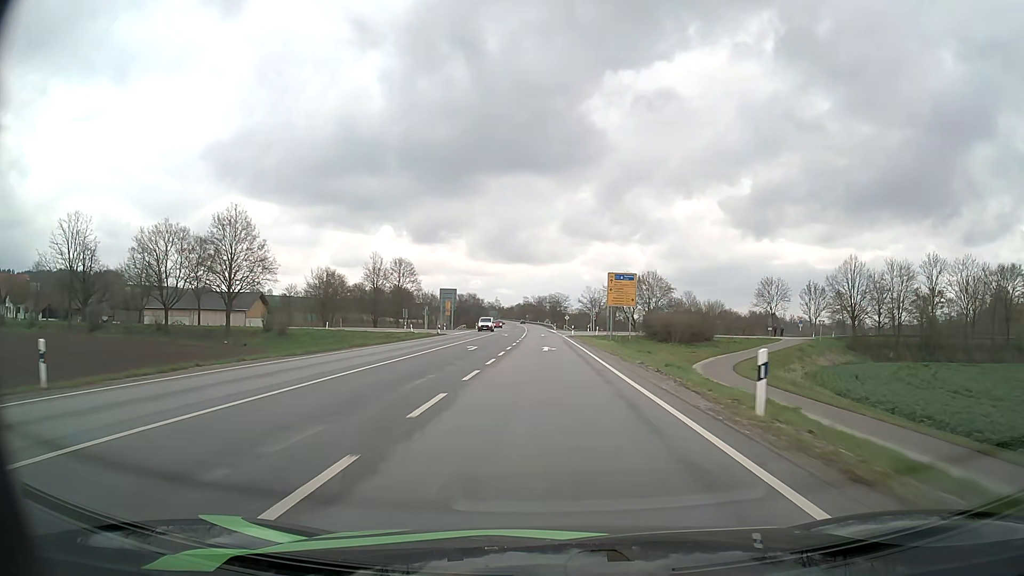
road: primary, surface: asphalt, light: Day
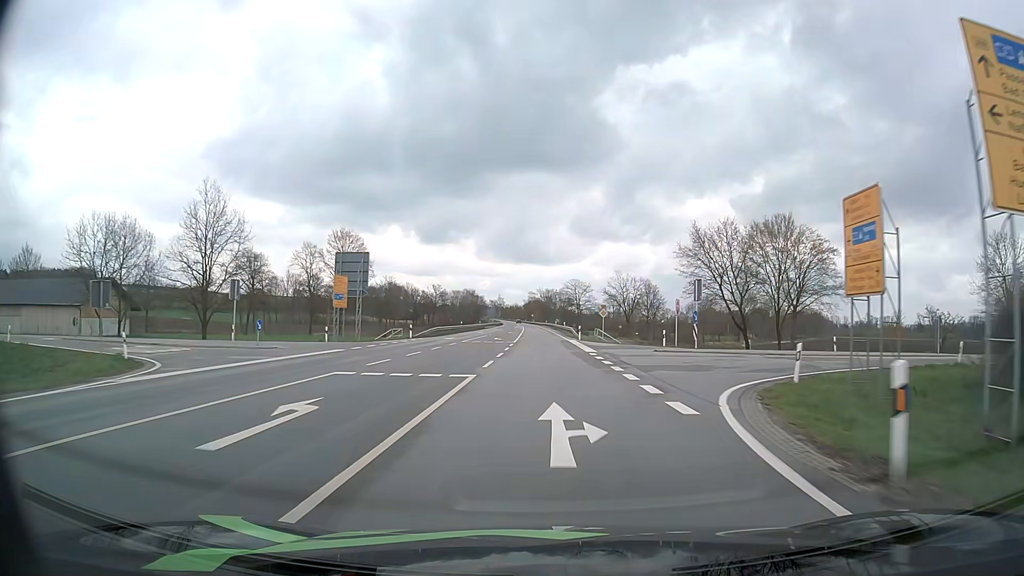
(-0.5, +61.3) m; -1°
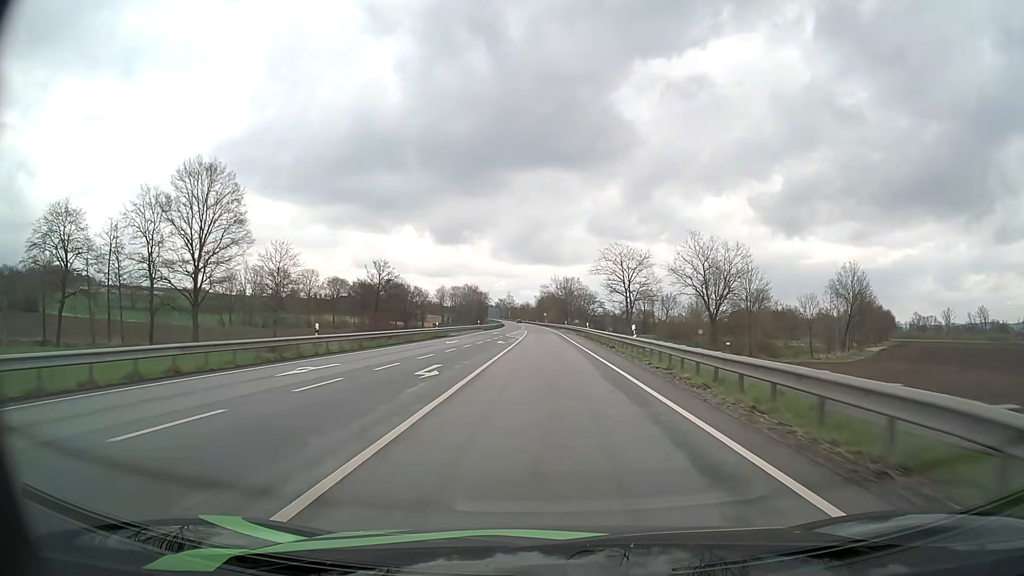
(-0.7, +61.6) m; -1°
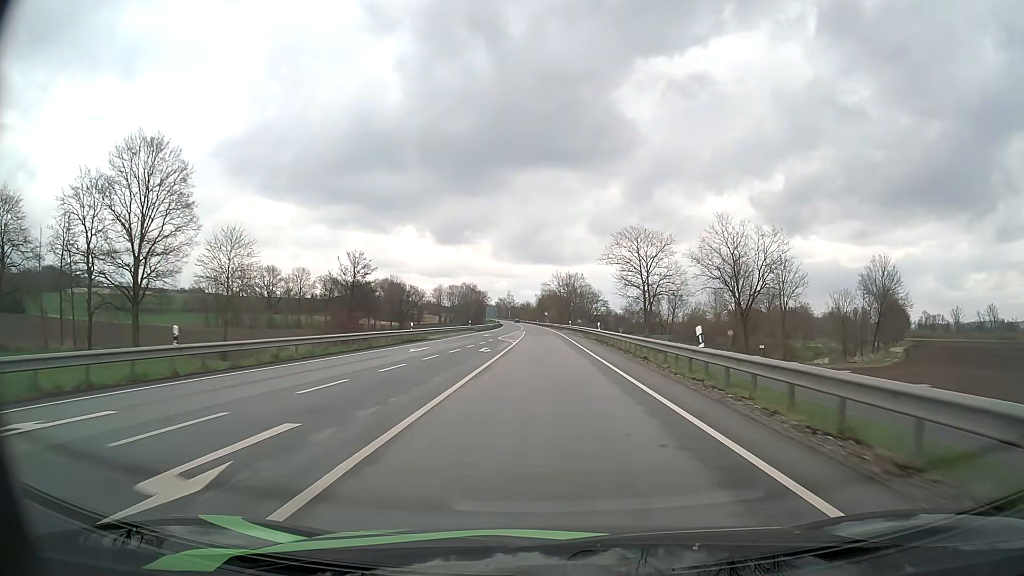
(0.0, +12.3) m; 0°
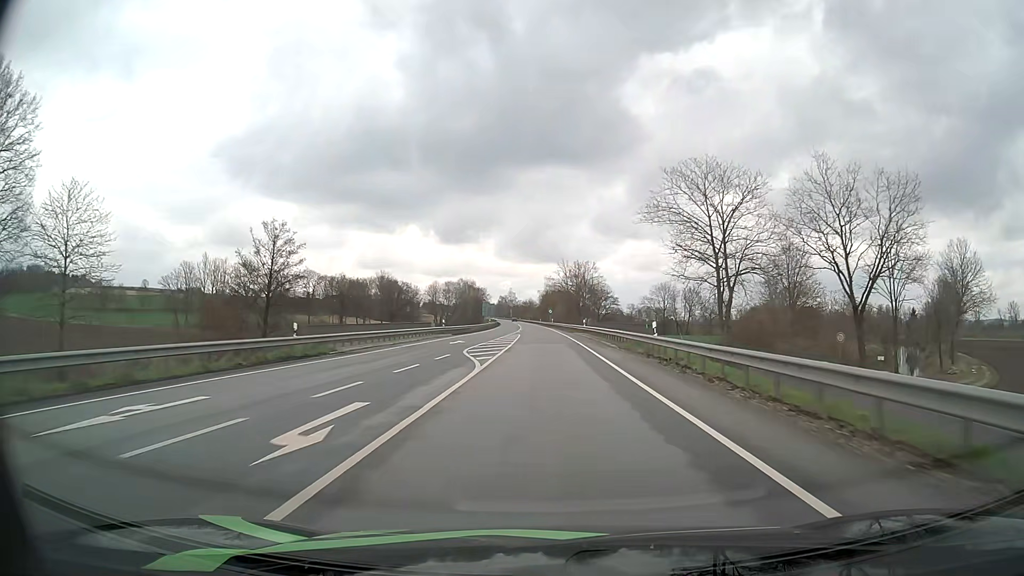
(-0.1, +24.6) m; 0°
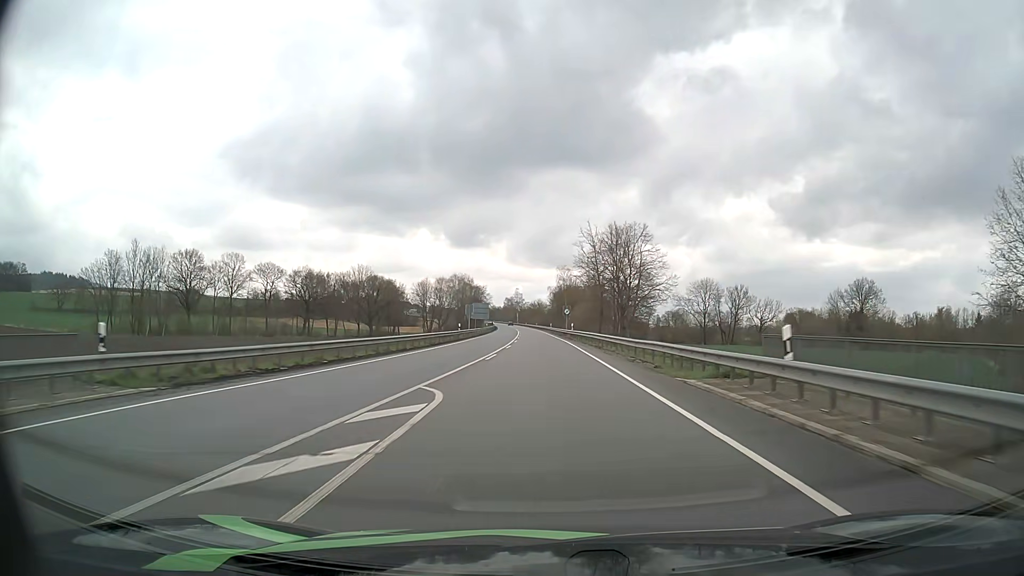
(-0.5, +49.3) m; -1°
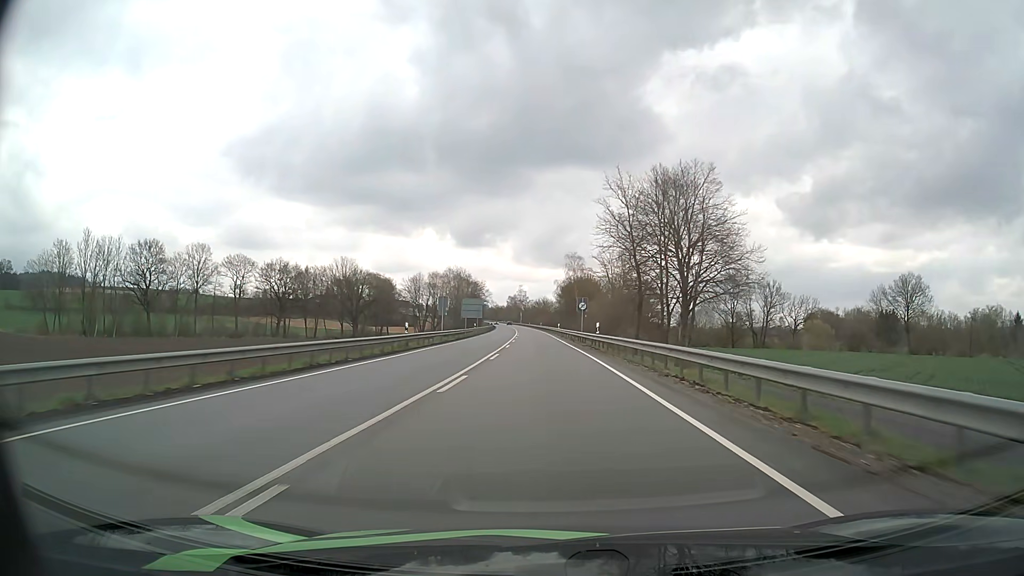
(-0.1, +25.4) m; -1°
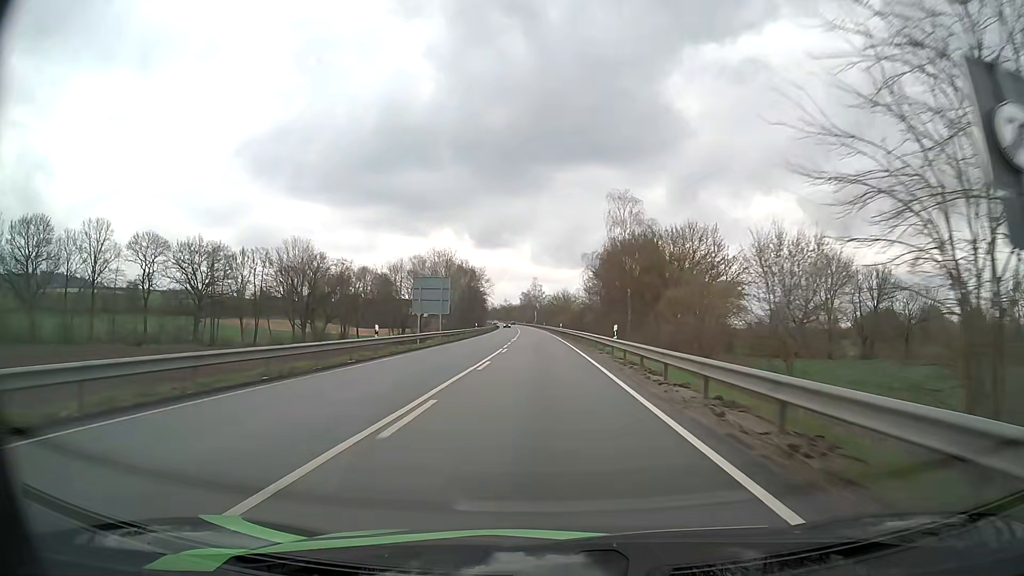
(-0.7, +54.1) m; -2°
(0, +10) (0, +20) (0, +30) (0, +40) (-1, +50) (-1, +60) (-1, +70) (-2, +80) (-2, +90) (-2, +100) m
